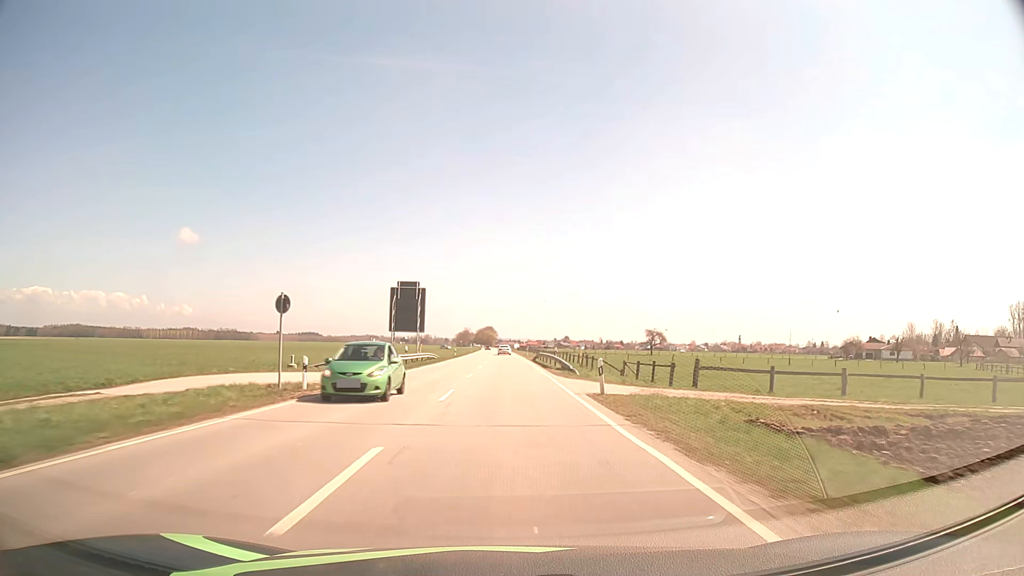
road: secondary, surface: asphalt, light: Day
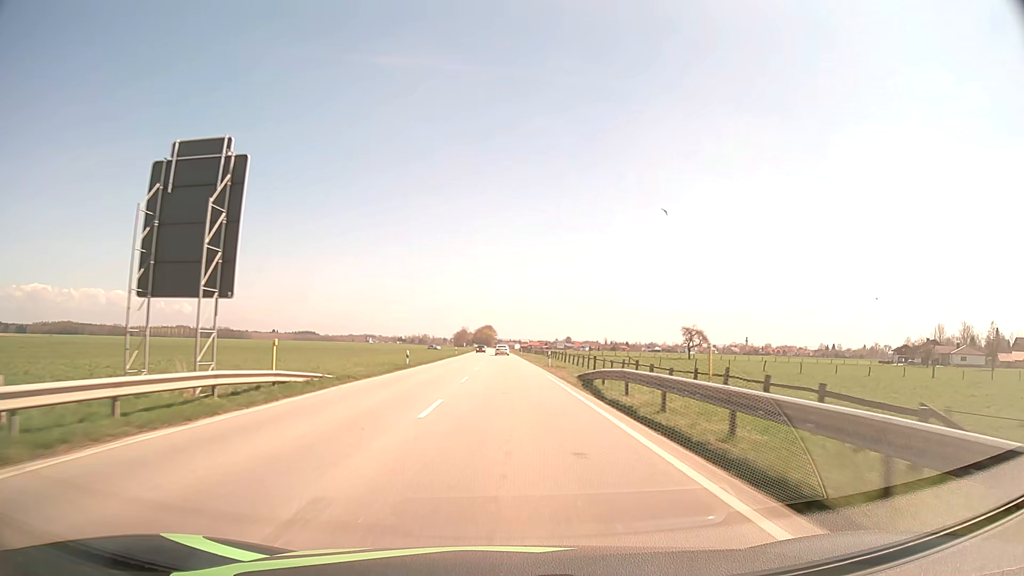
(-0.1, +40.6) m; 0°
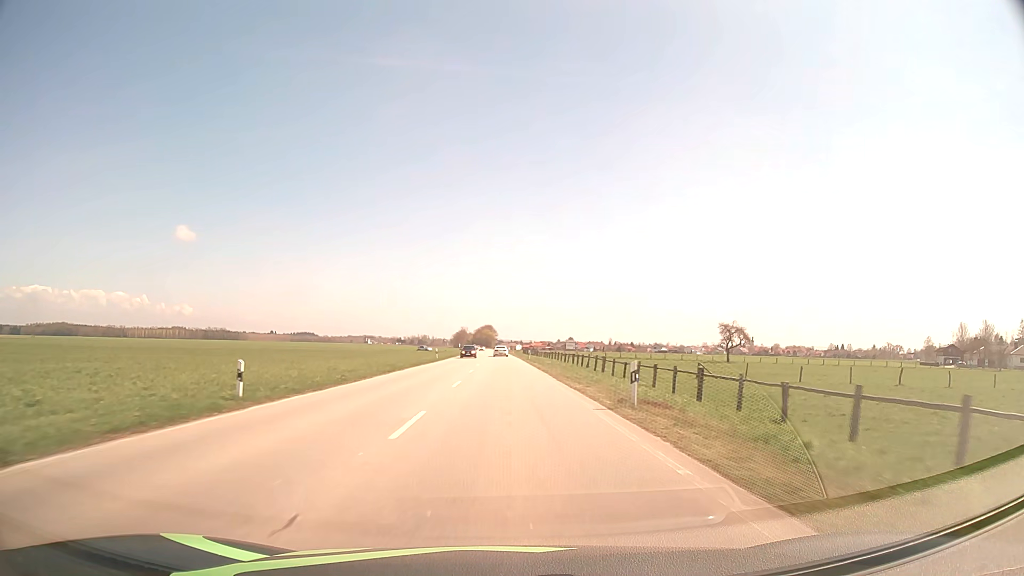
(0.0, +27.2) m; 0°
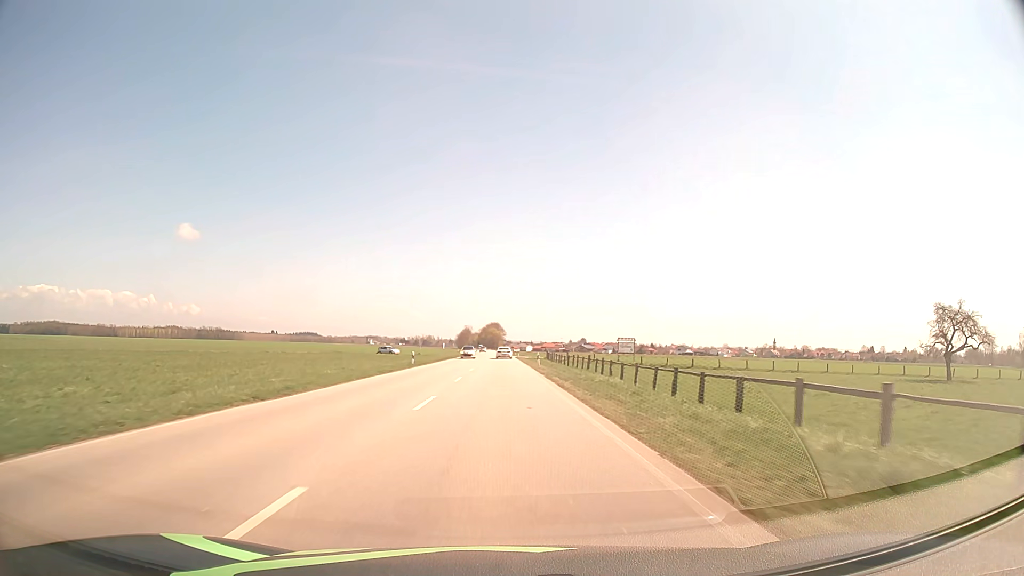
(-0.5, +68.5) m; -1°
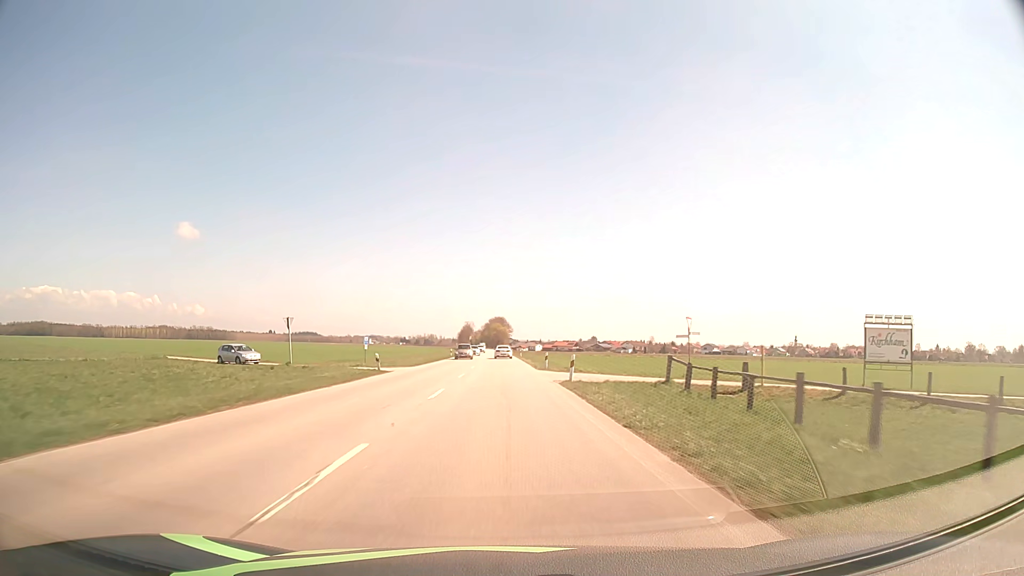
(-0.3, +70.1) m; 0°
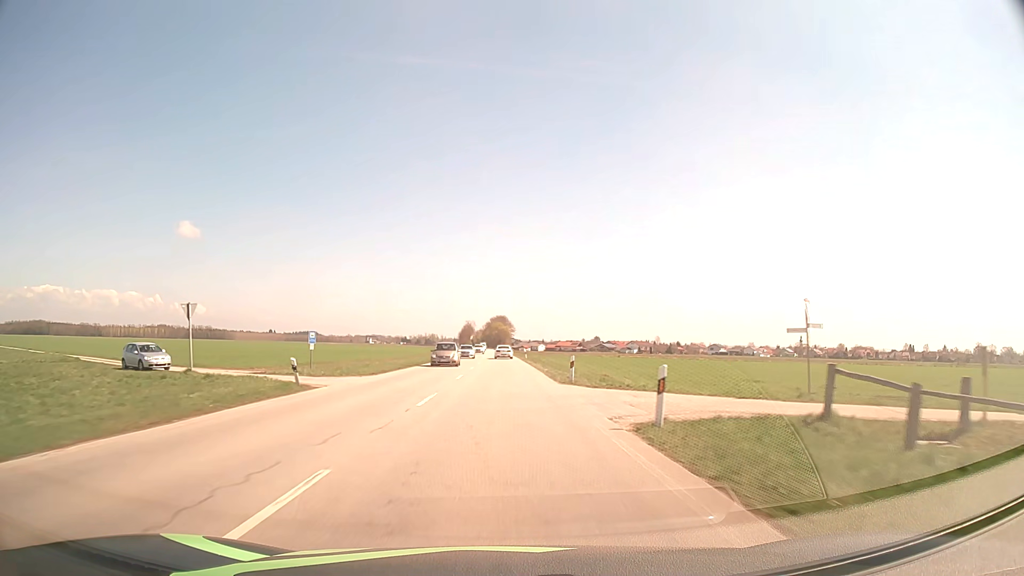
(0.0, +14.2) m; 0°
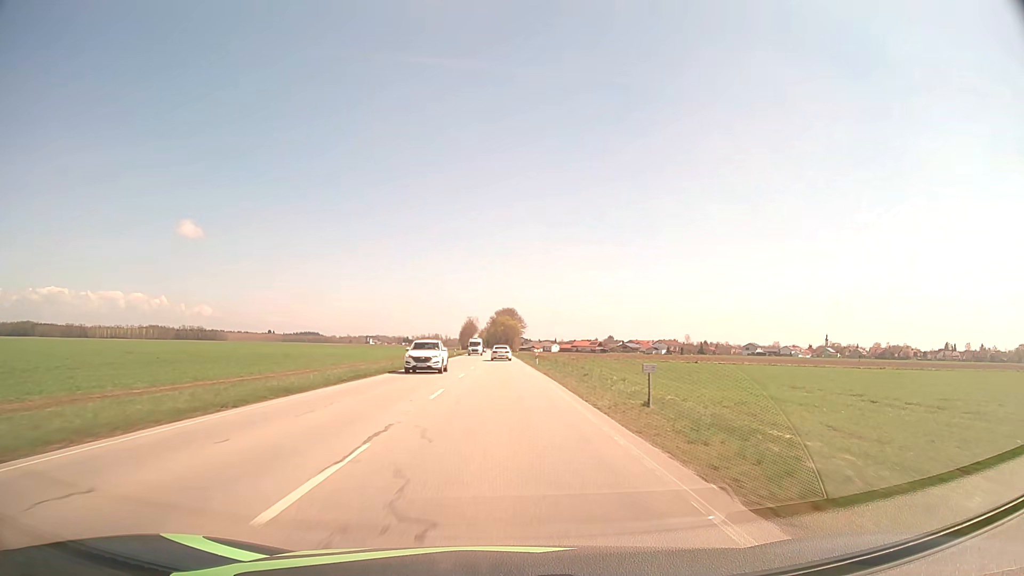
(-0.4, +70.8) m; -1°
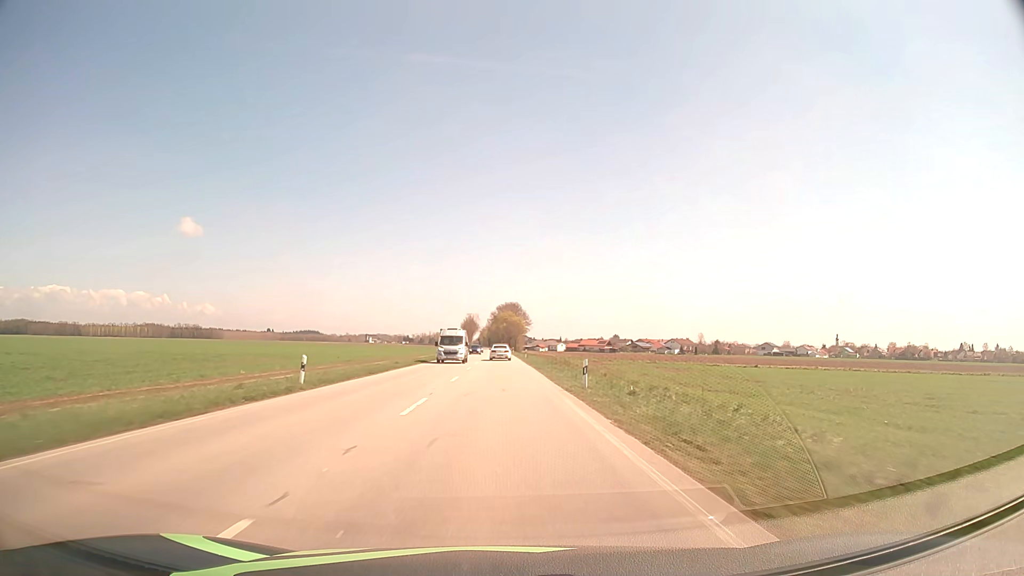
(0.0, +28.3) m; 0°
(0, +10) (0, +20) (0, +30) (0, +40) (0, +50) (0, +60) (-1, +70) (-1, +80) (-1, +90) (-1, +100) m
